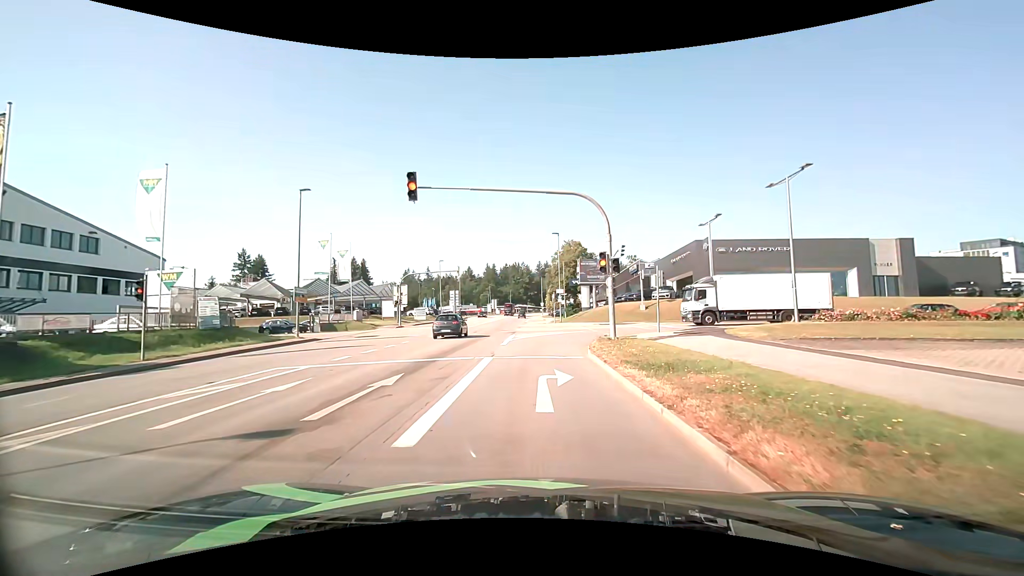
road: tertiary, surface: asphalt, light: Day
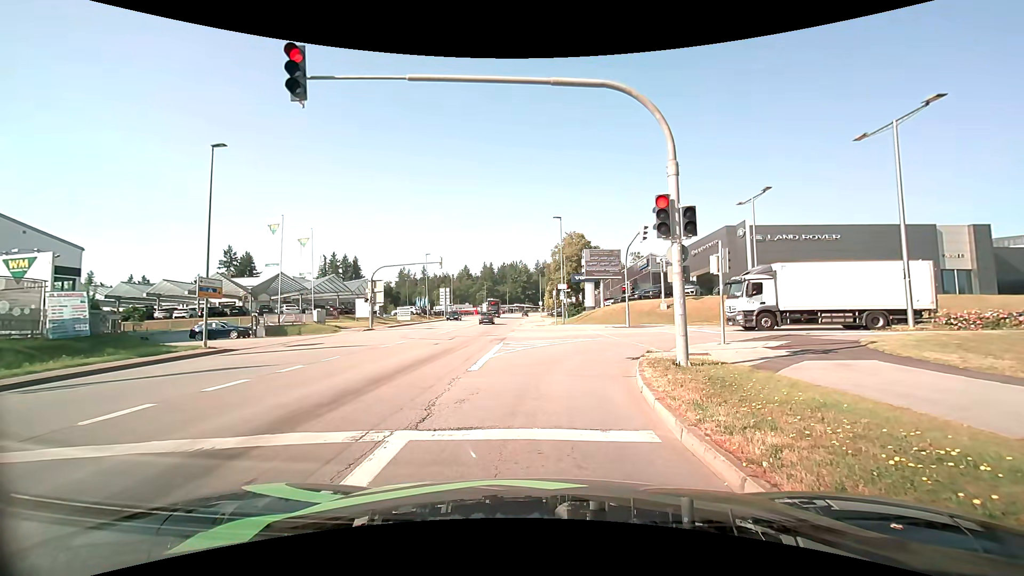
(-0.1, +8.7) m; 0°
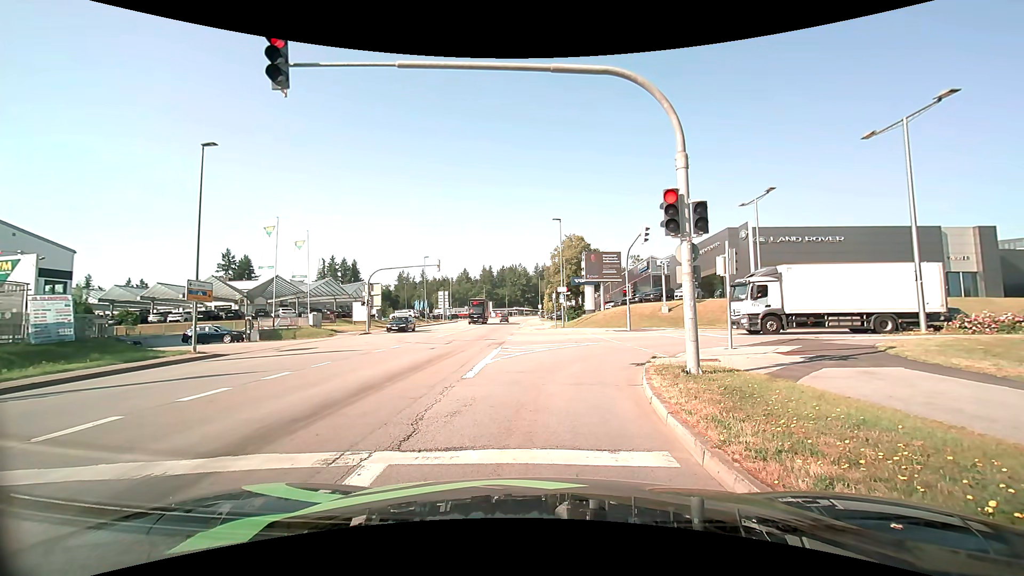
(0.0, +0.7) m; 0°
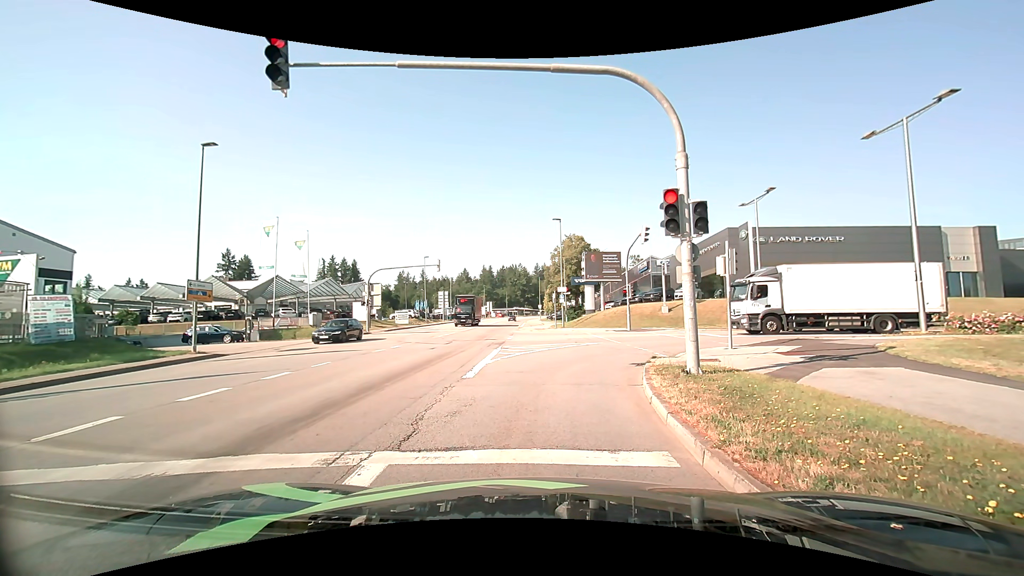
(0.0, 0.0) m; 0°
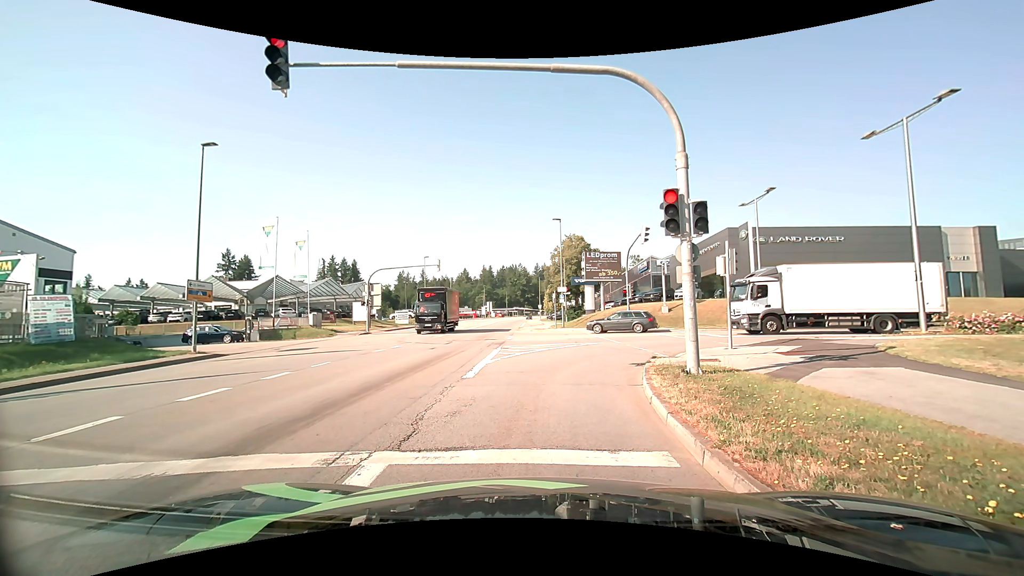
(0.0, 0.0) m; 0°
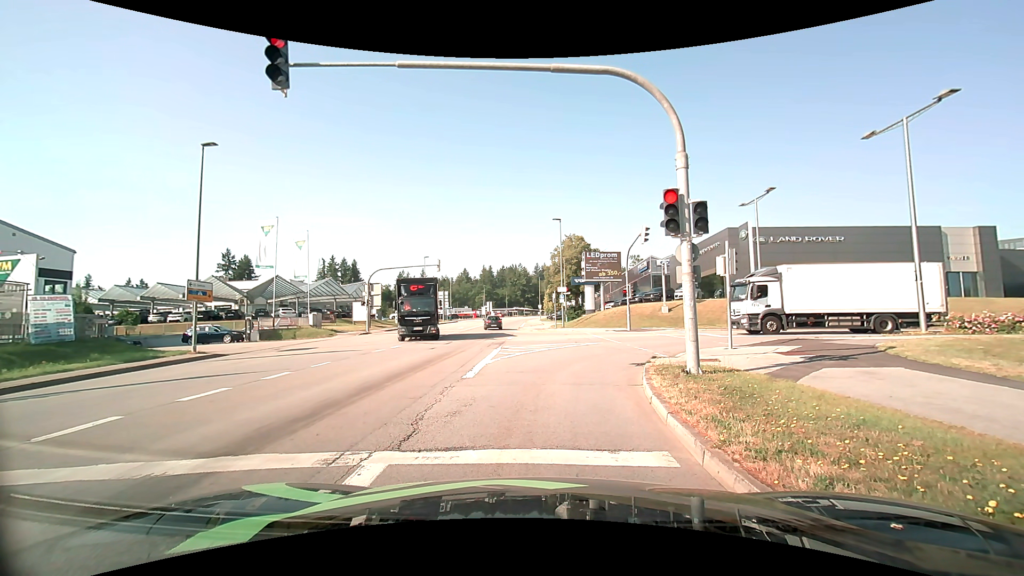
(0.0, 0.0) m; 0°
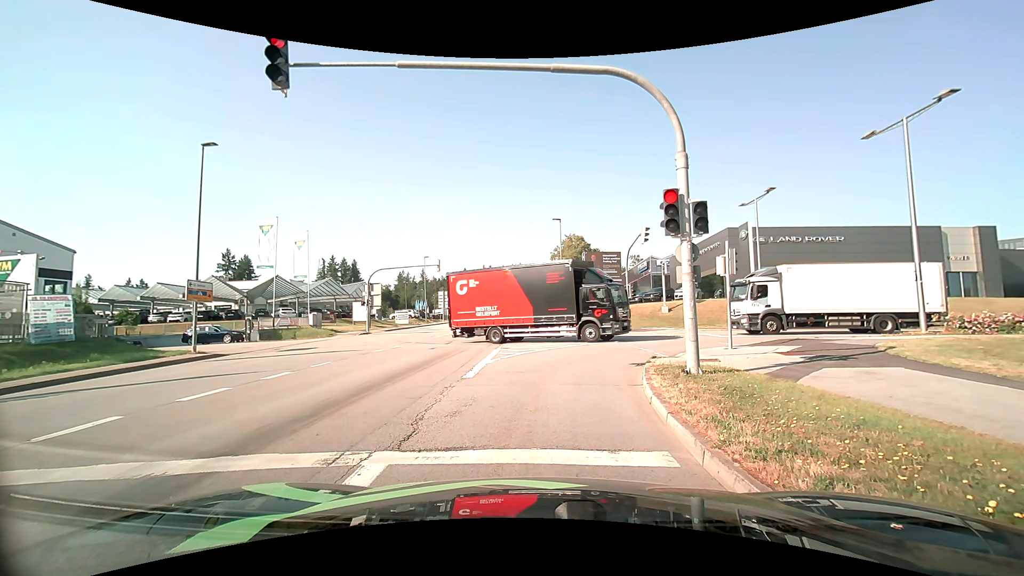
(0.0, 0.0) m; 0°
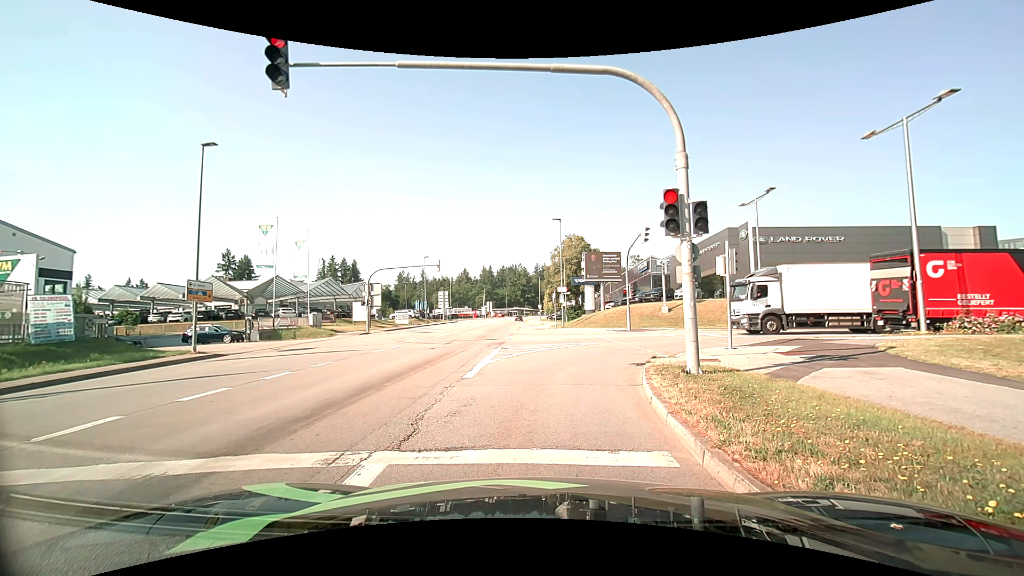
(0.0, 0.0) m; 0°
(0, +10) (+2, +20) (+9, +26) (+19, +28) (+29, +27) (+39, +27) (+49, +26) (+59, +24) (+69, +22) (+78, +19) m
